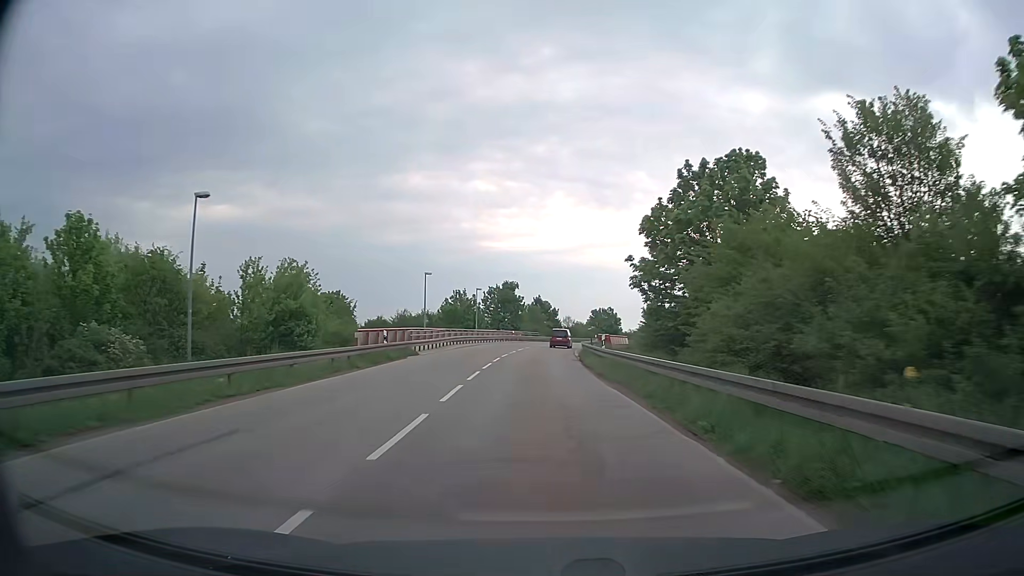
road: secondary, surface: asphalt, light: Day
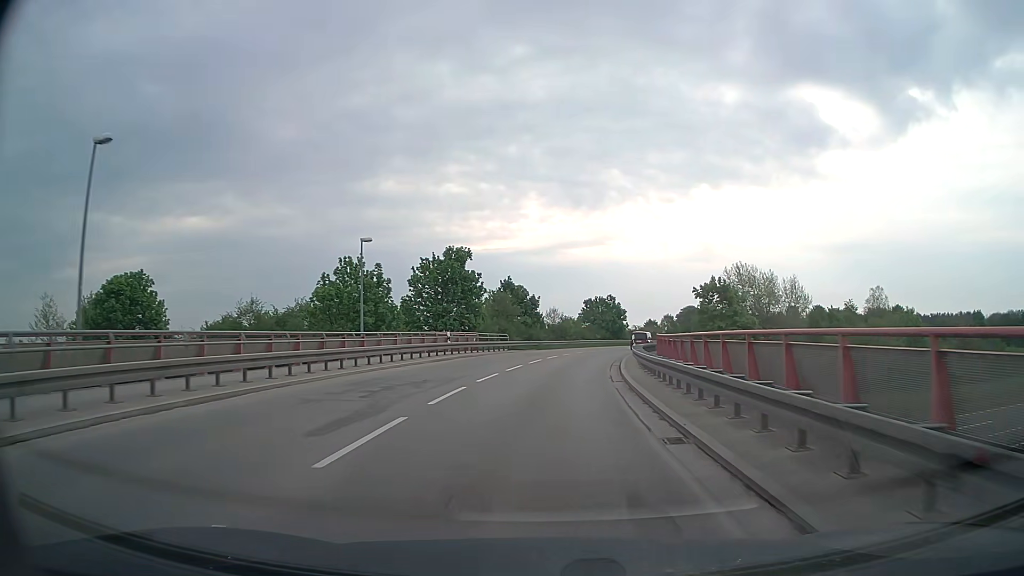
(-0.1, +42.4) m; +2°
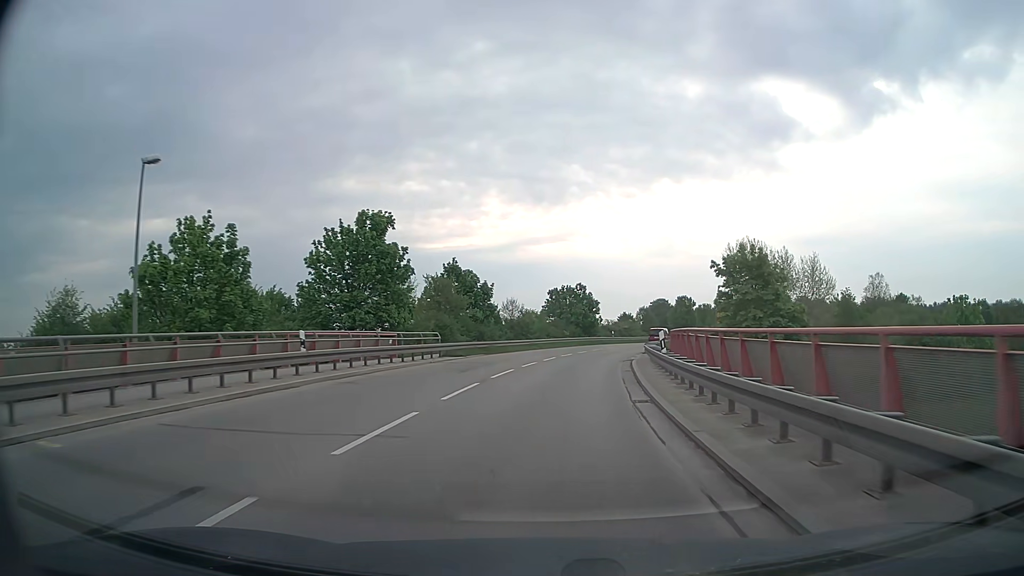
(+0.4, +17.0) m; +3°
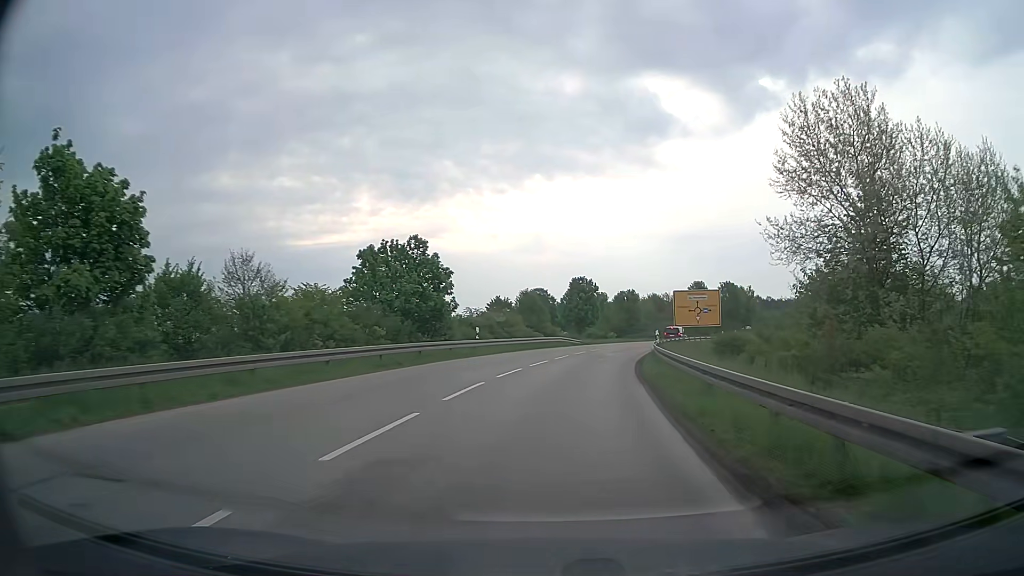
(+3.9, +41.6) m; +11°
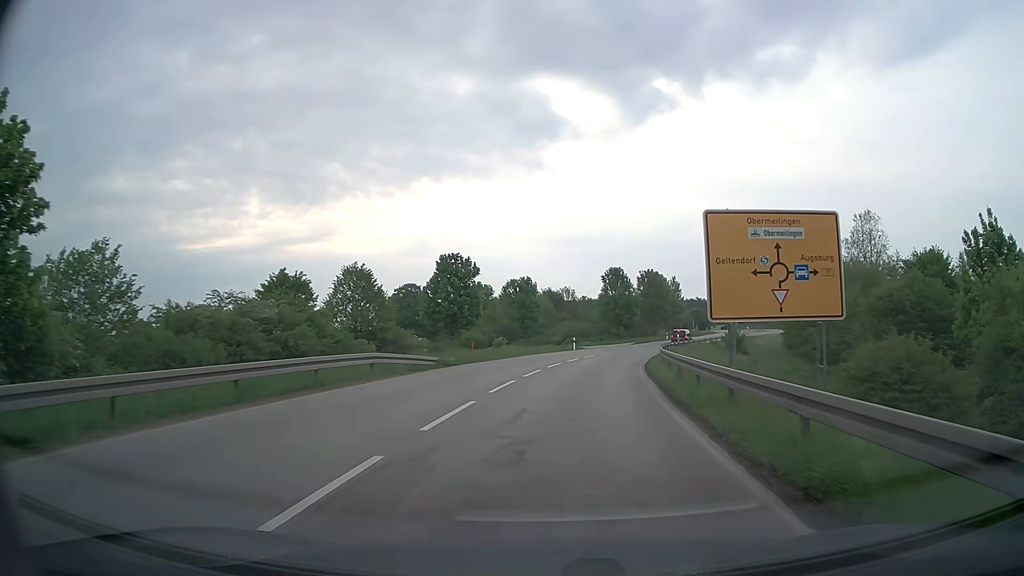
(+2.5, +32.7) m; +9°
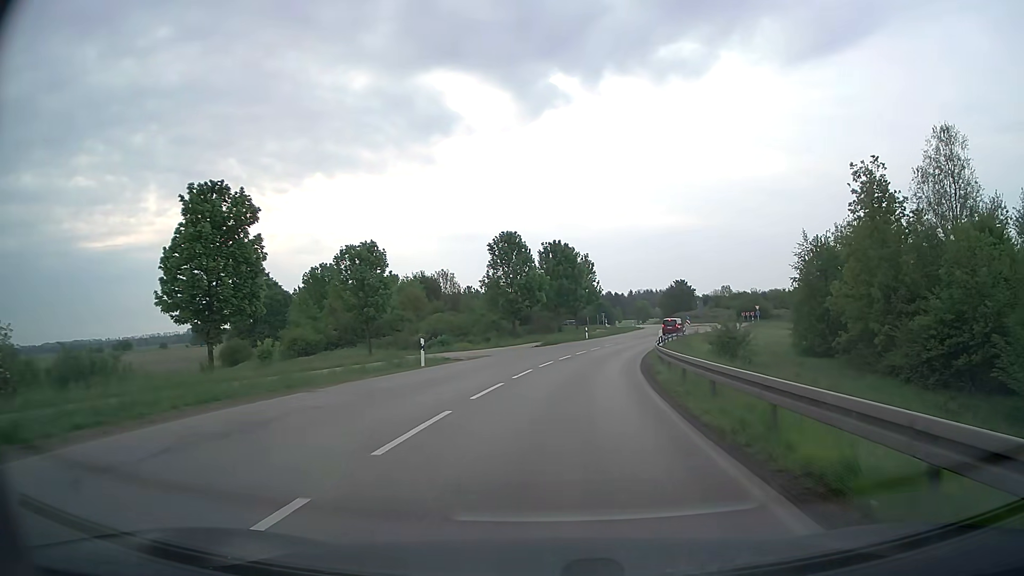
(+2.6, +31.3) m; +9°
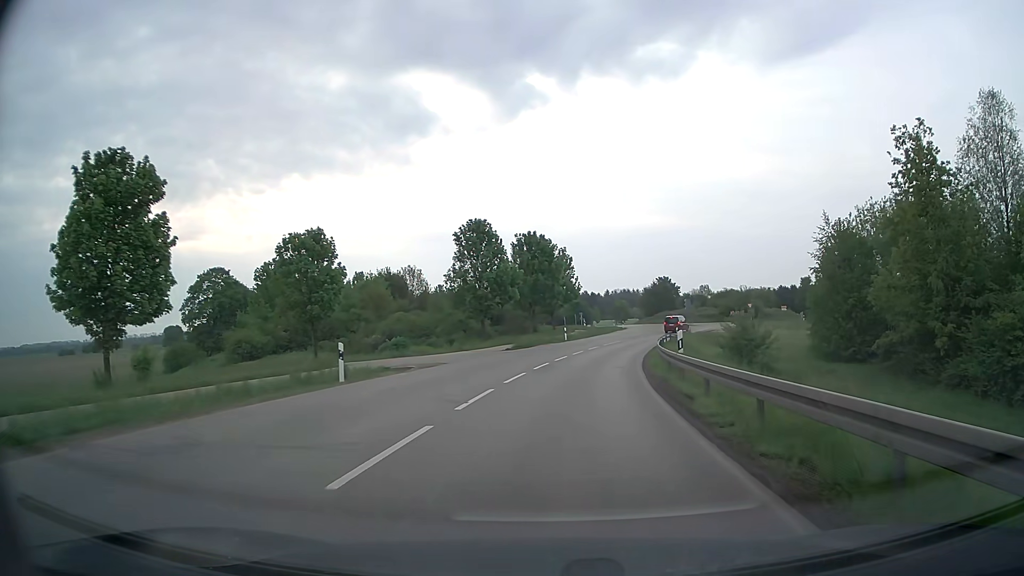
(+0.1, +7.5) m; +2°
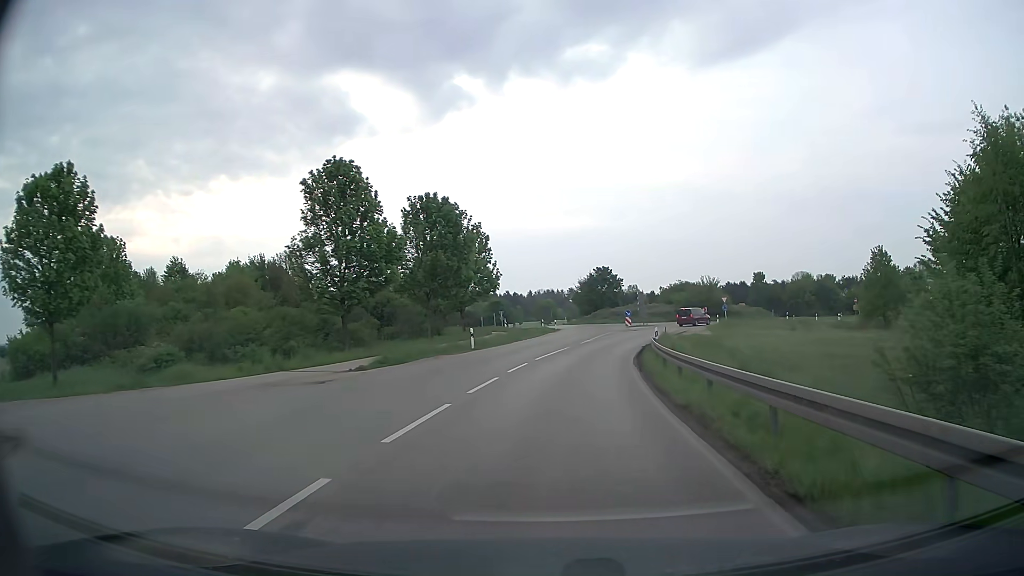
(+1.3, +21.1) m; +7°
(0, +10) (+1, +20) (+2, +30) (+4, +40) (+7, +49) (+10, +59) (+15, +67) (+23, +74) (+31, +80) (+35, +89) m
